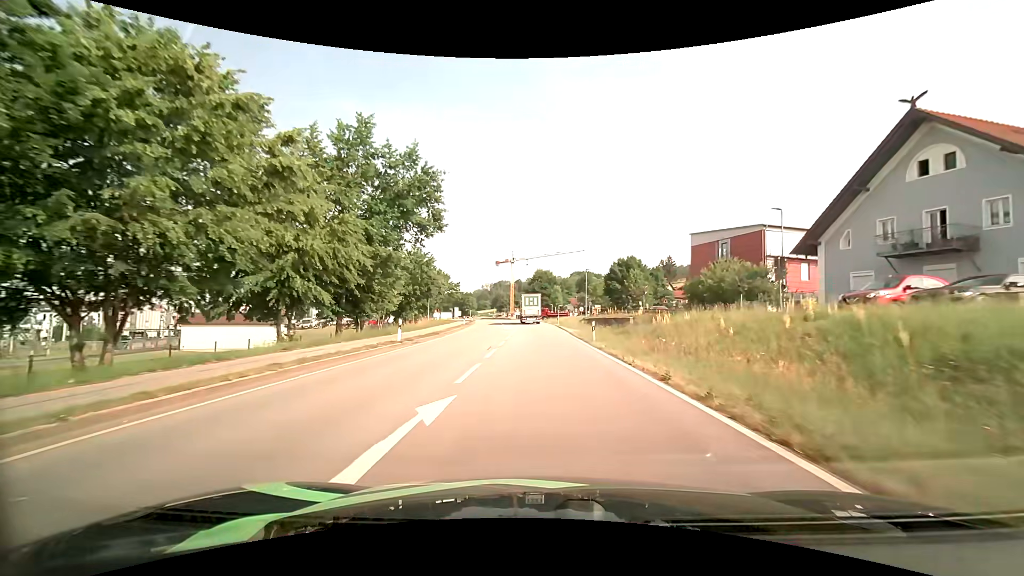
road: primary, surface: asphalt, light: Day
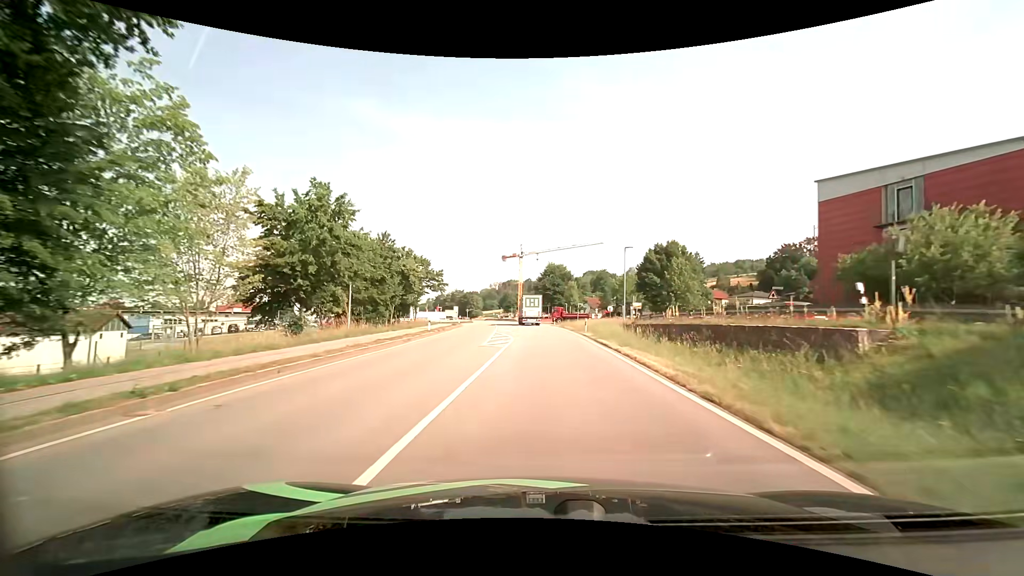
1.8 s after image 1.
(-0.2, +25.2) m; -1°
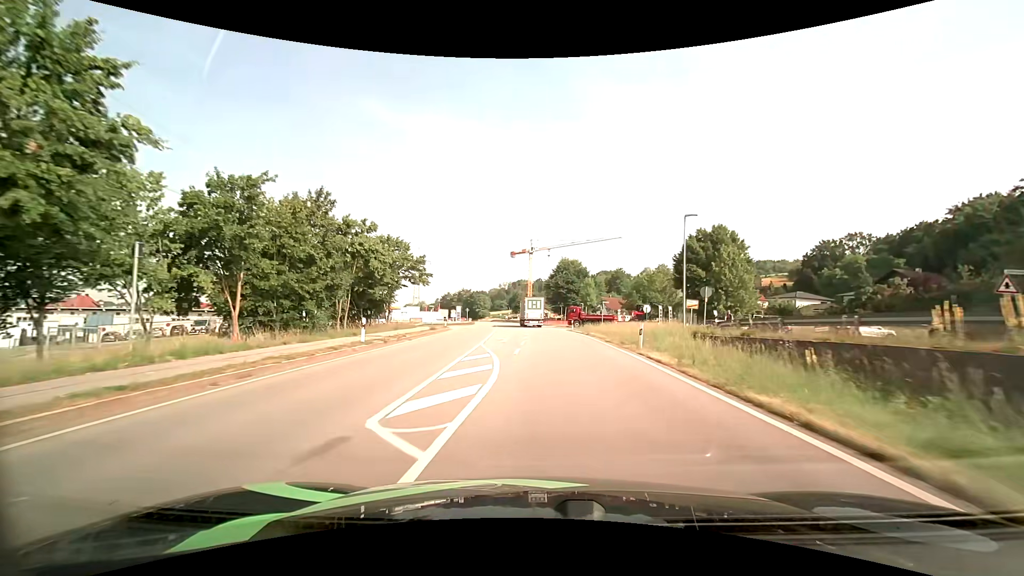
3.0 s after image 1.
(-0.2, +16.4) m; -1°
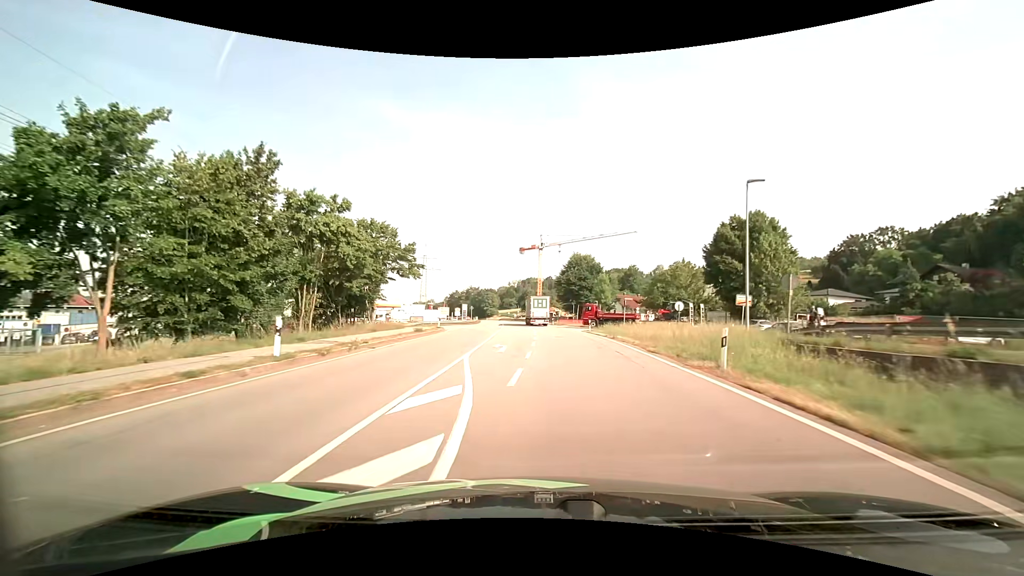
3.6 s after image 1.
(-0.1, +8.0) m; -1°
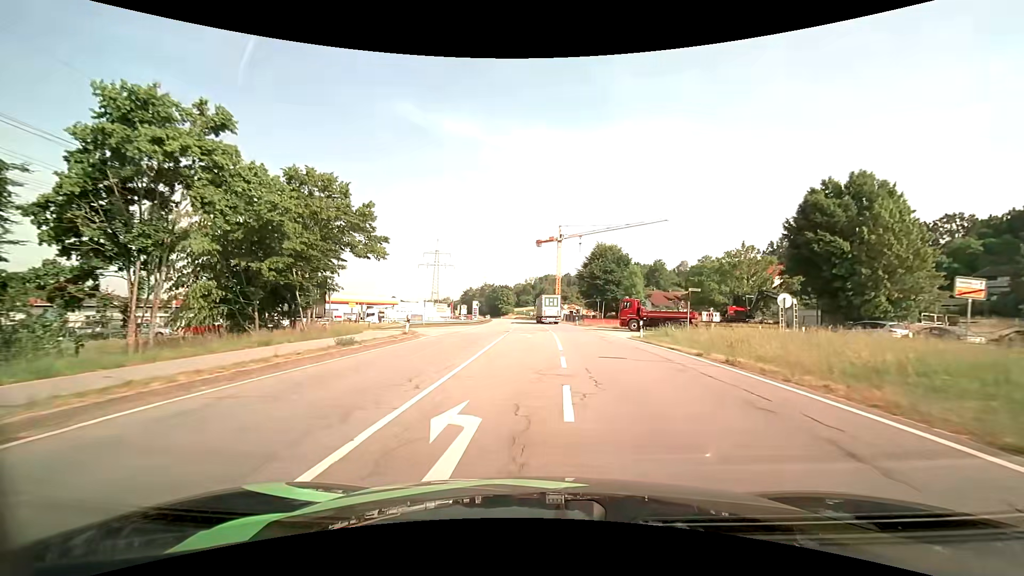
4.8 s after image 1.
(-0.3, +14.8) m; -2°
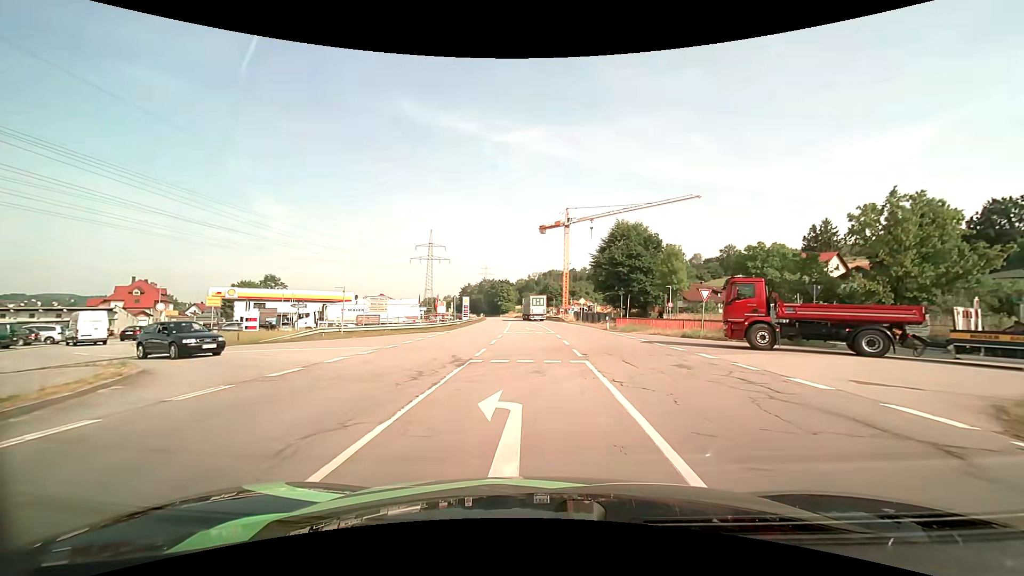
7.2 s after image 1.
(-0.1, +24.2) m; 0°
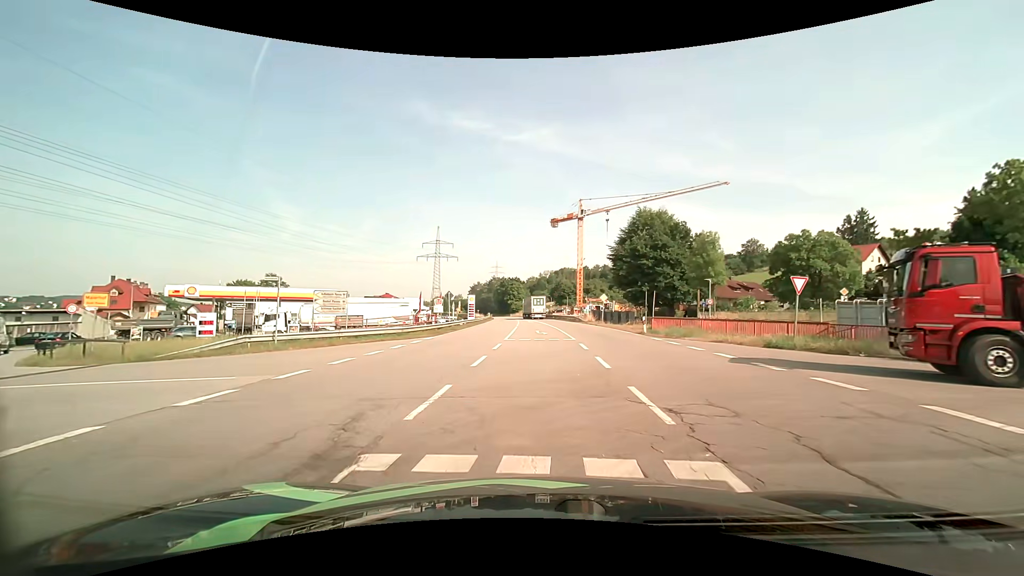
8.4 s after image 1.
(0.0, +9.3) m; -1°
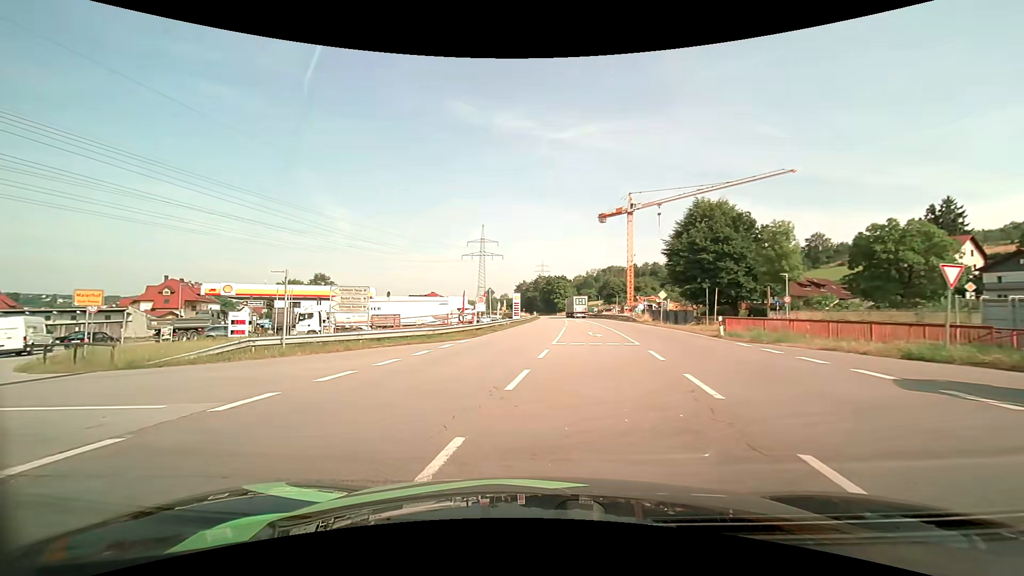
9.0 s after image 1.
(-0.2, +4.0) m; -6°
(-3, +9) (-11, +14) (-21, +18) (-28, +24) (-33, +33) (-36, +42) (-40, +52) (-44, +61) (-48, +70) (-52, +79) m
